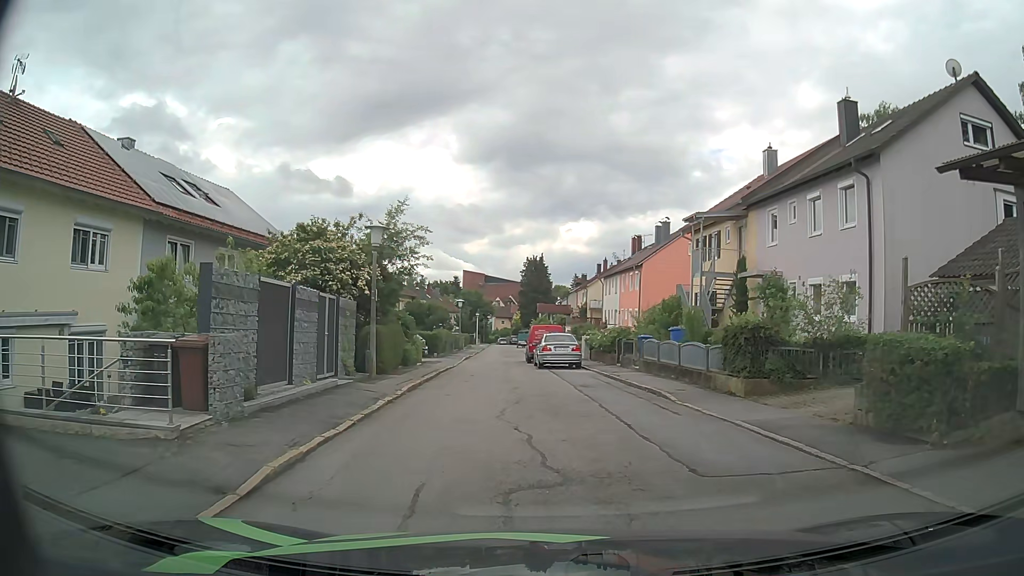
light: Day
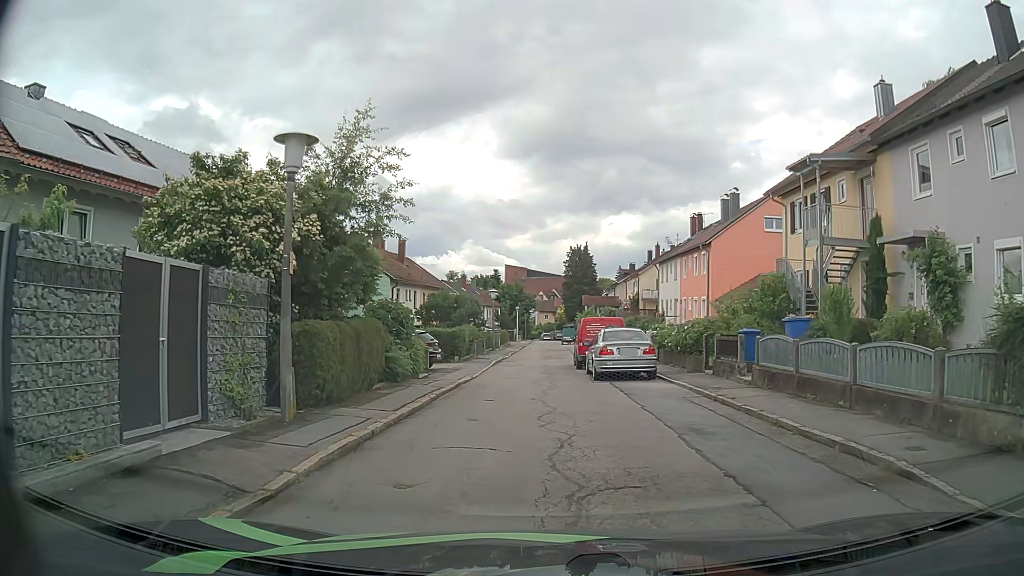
(-0.3, +8.4) m; -3°
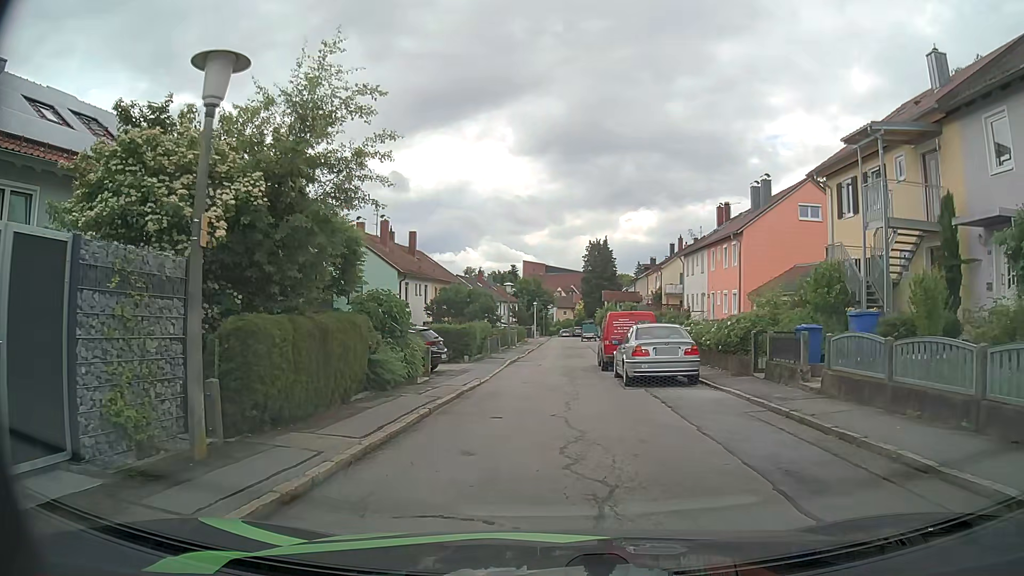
(-0.1, +3.0) m; -2°
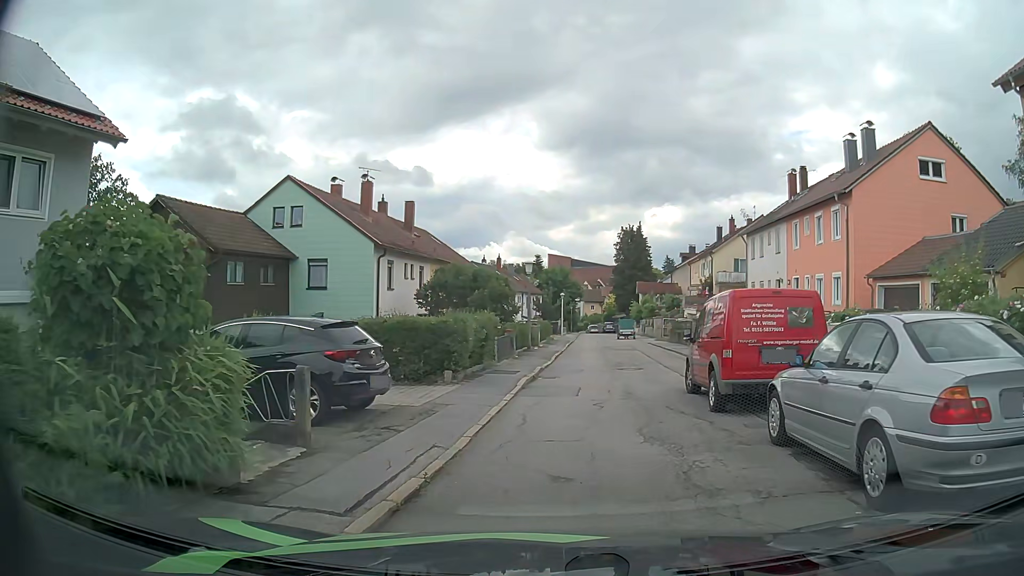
(-0.4, +10.9) m; -4°
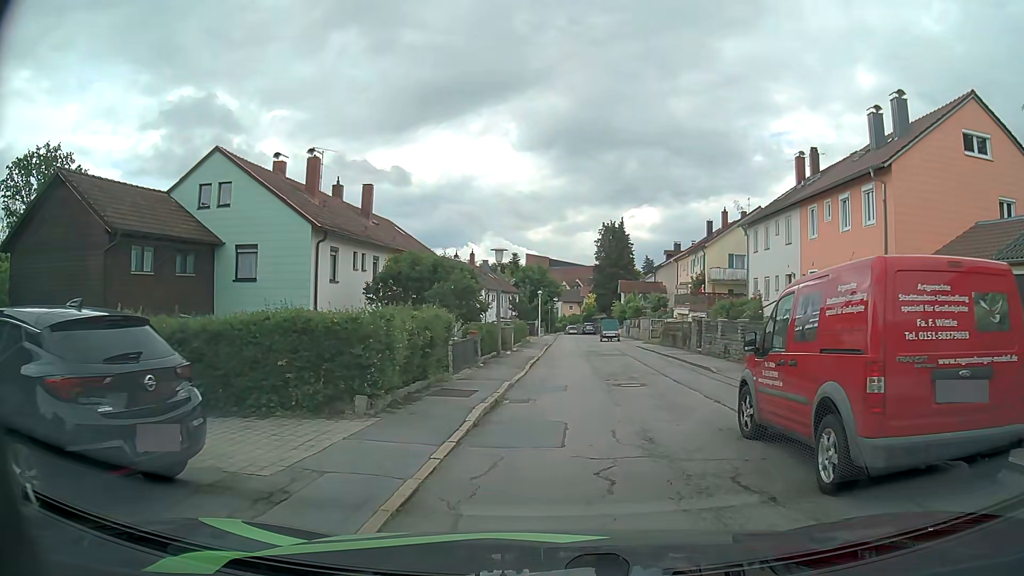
(+0.2, +5.1) m; +2°
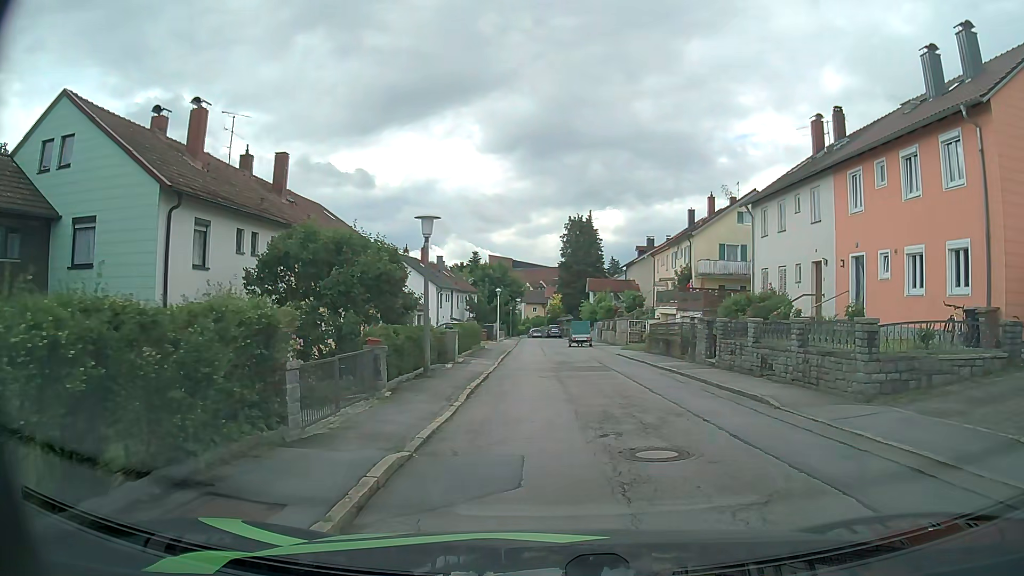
(+0.4, +7.8) m; +4°
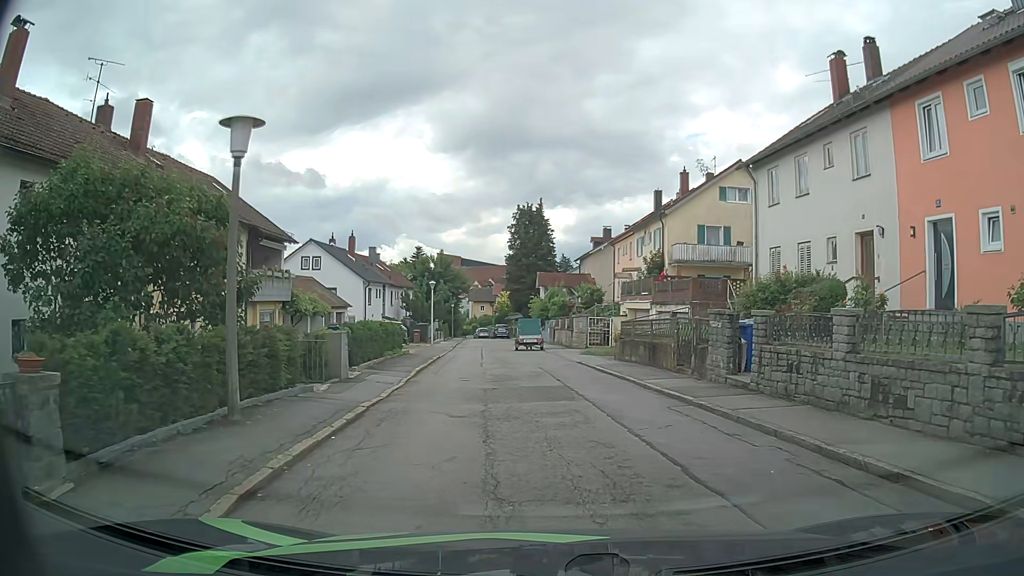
(+0.3, +8.0) m; +4°
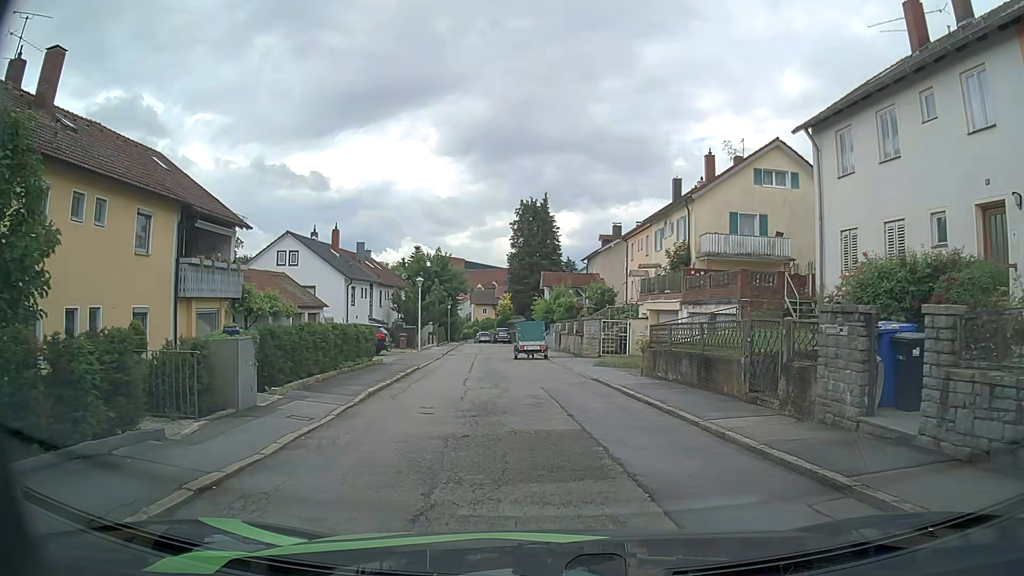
(0.0, +5.8) m; 0°
(0, +10) (-2, +20) (-3, +30) (-4, +40) (-5, +50) (-6, +60) (-7, +70) (-8, +80) (-9, +89) (-11, +99) m
